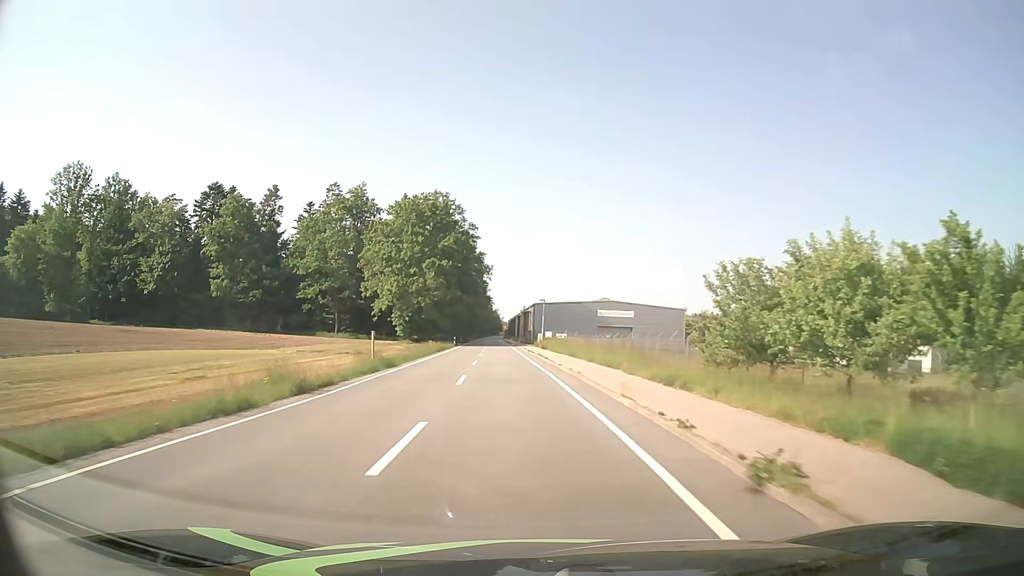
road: tertiary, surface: asphalt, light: Day
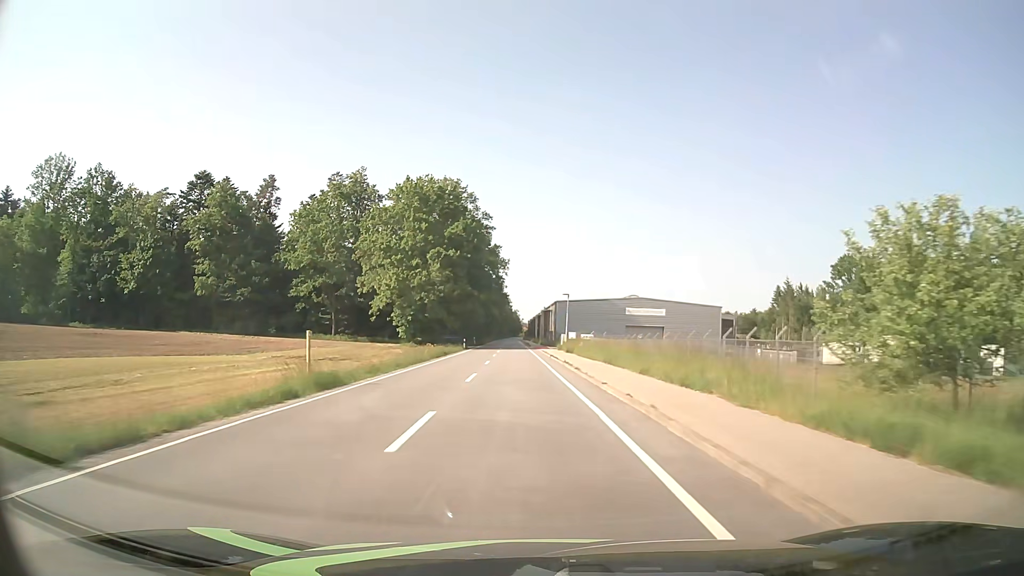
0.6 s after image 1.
(-0.2, +10.8) m; -2°
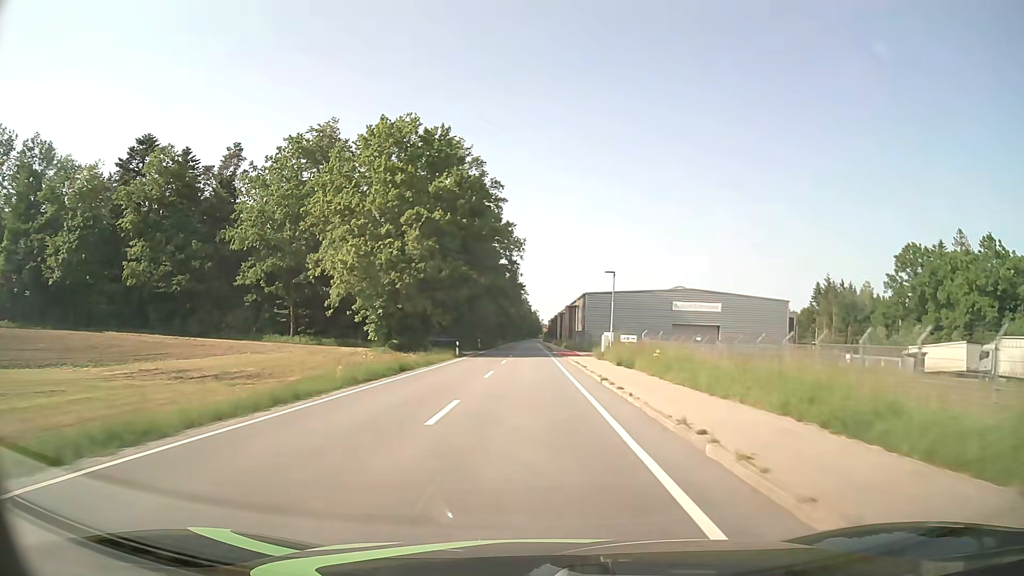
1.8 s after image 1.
(-0.4, +21.6) m; -2°
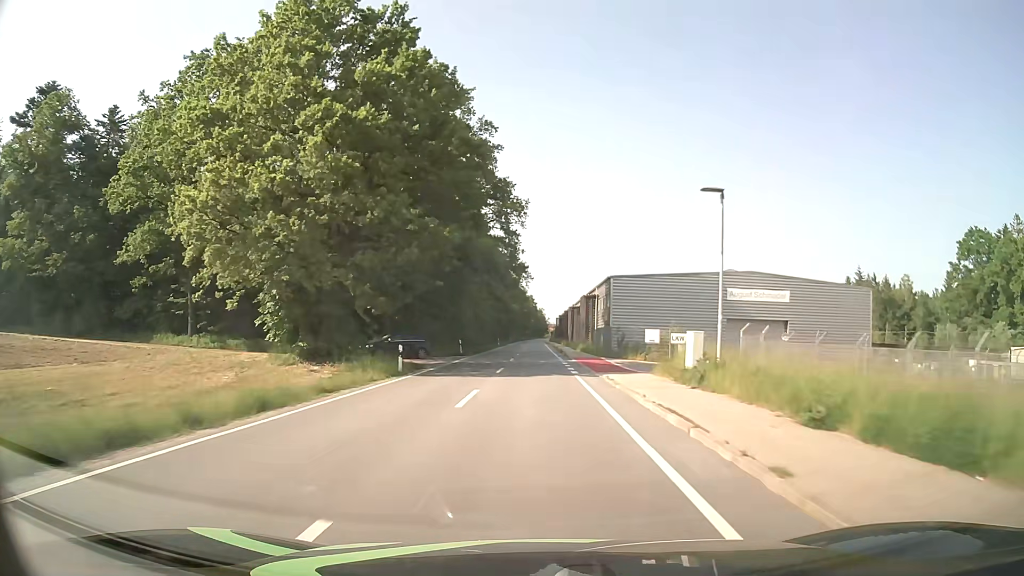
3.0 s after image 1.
(-0.1, +21.6) m; 0°
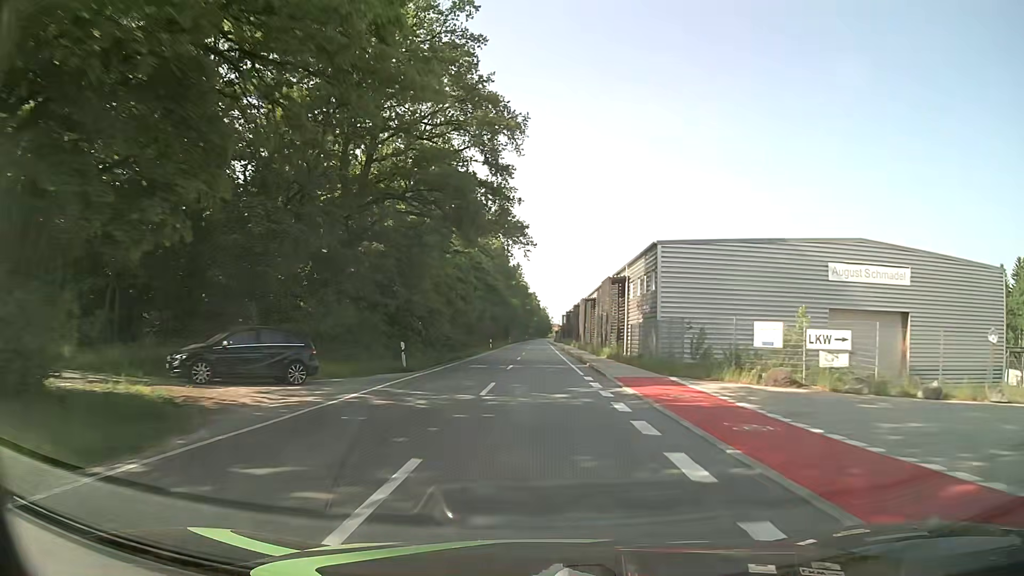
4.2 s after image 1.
(-0.1, +21.5) m; 0°
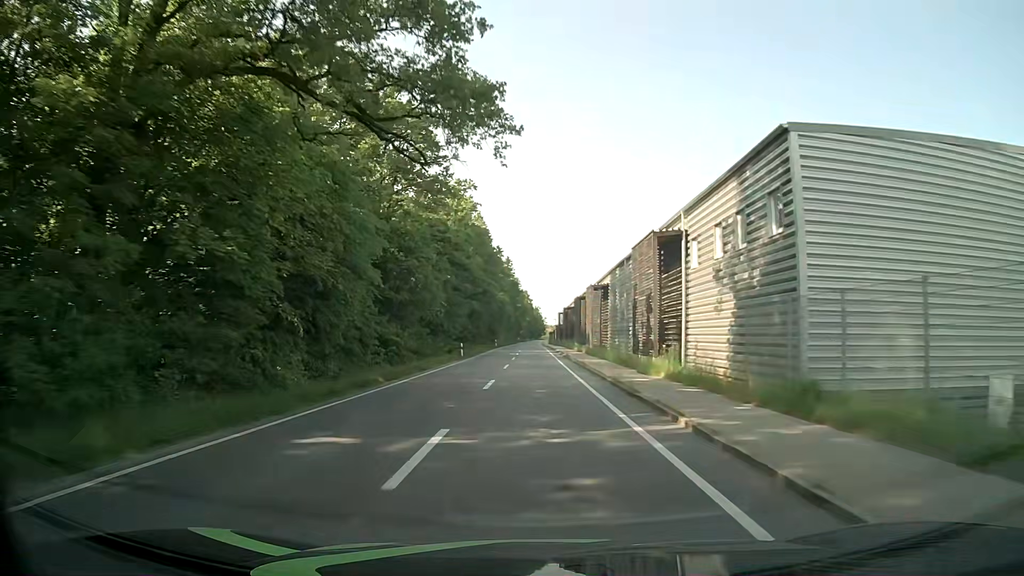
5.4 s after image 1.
(+0.1, +21.5) m; +1°
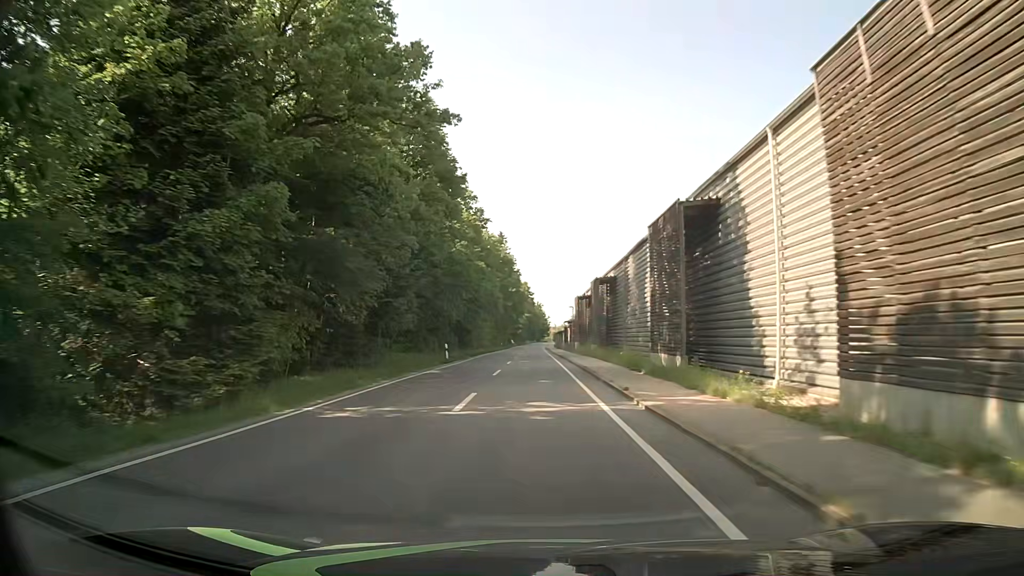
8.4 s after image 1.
(-0.1, +53.8) m; 0°
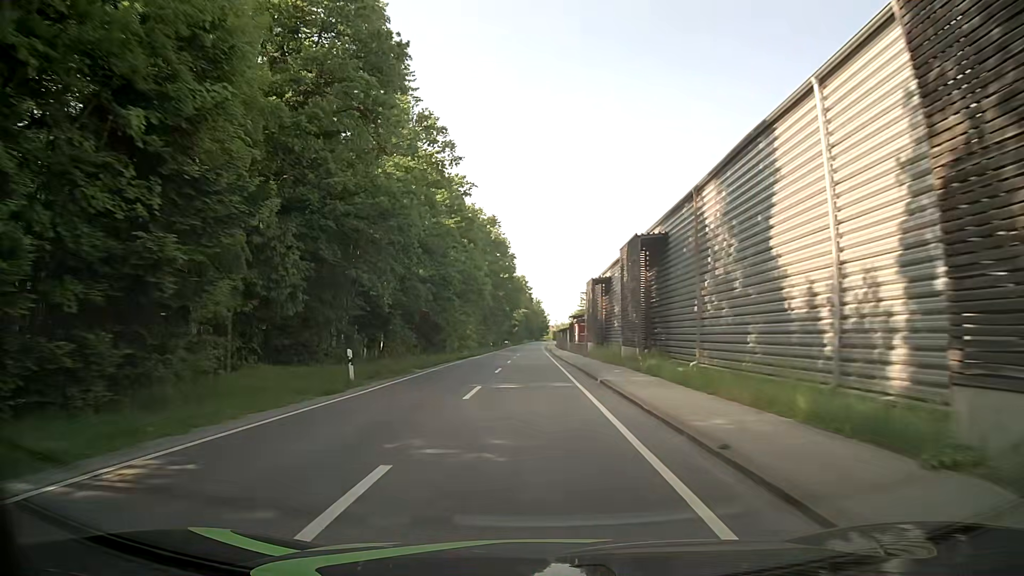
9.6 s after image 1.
(+0.1, +21.5) m; 0°
